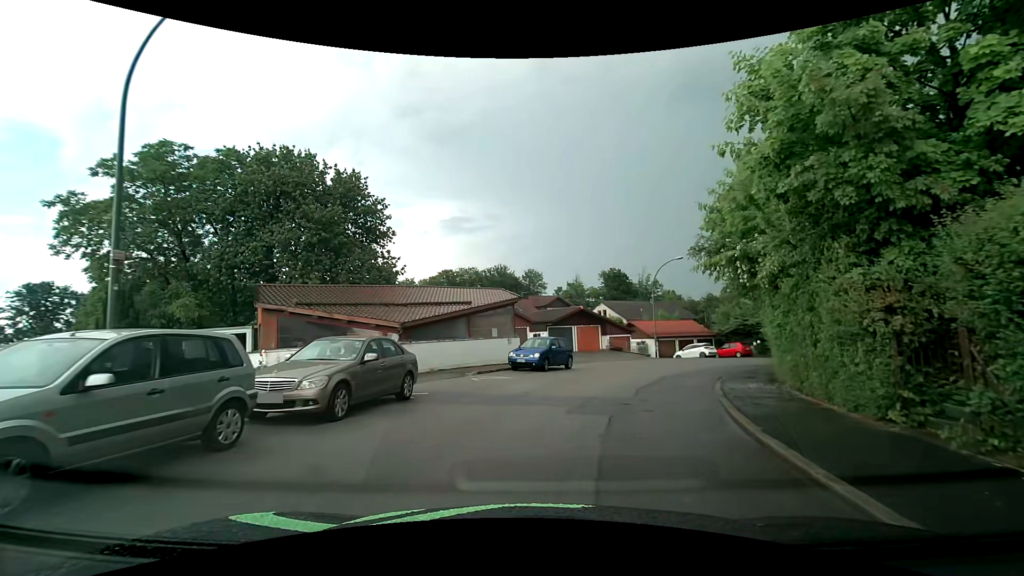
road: residential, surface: asphalt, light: Day
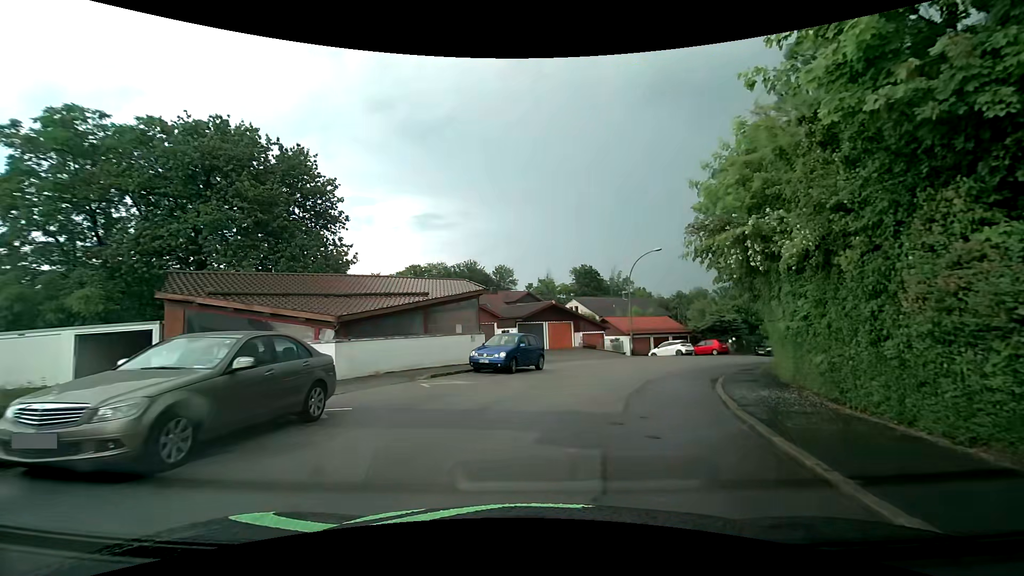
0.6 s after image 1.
(+0.1, +3.1) m; +4°
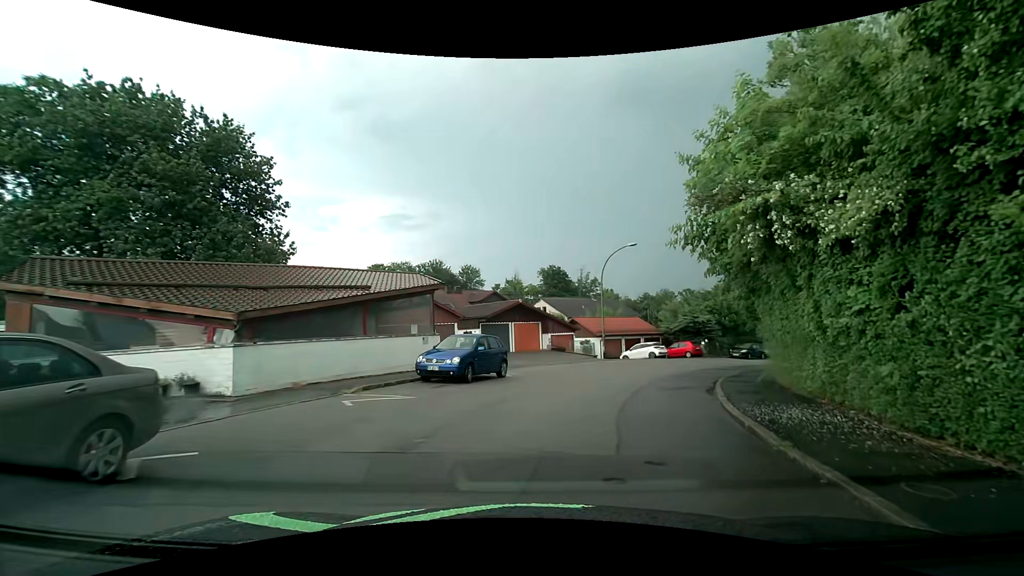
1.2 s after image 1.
(+0.1, +3.2) m; +4°
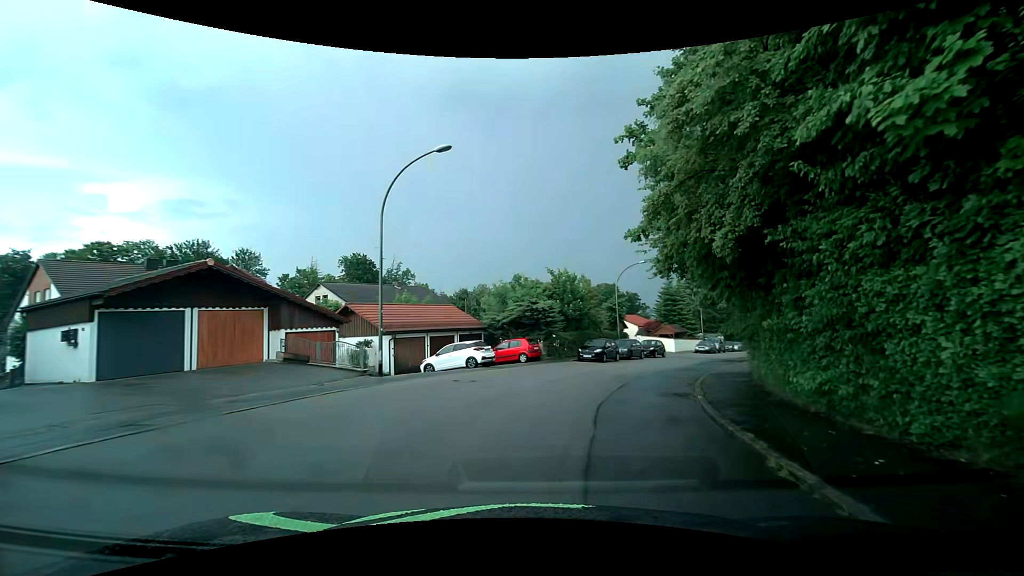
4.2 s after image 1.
(+3.1, +17.4) m; +20°
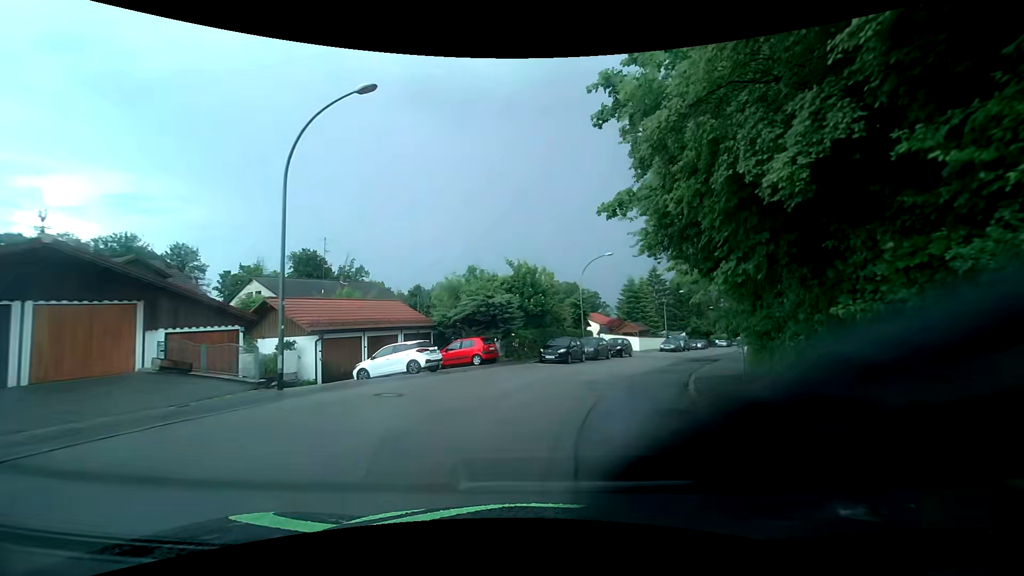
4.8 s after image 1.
(+0.2, +3.9) m; +4°
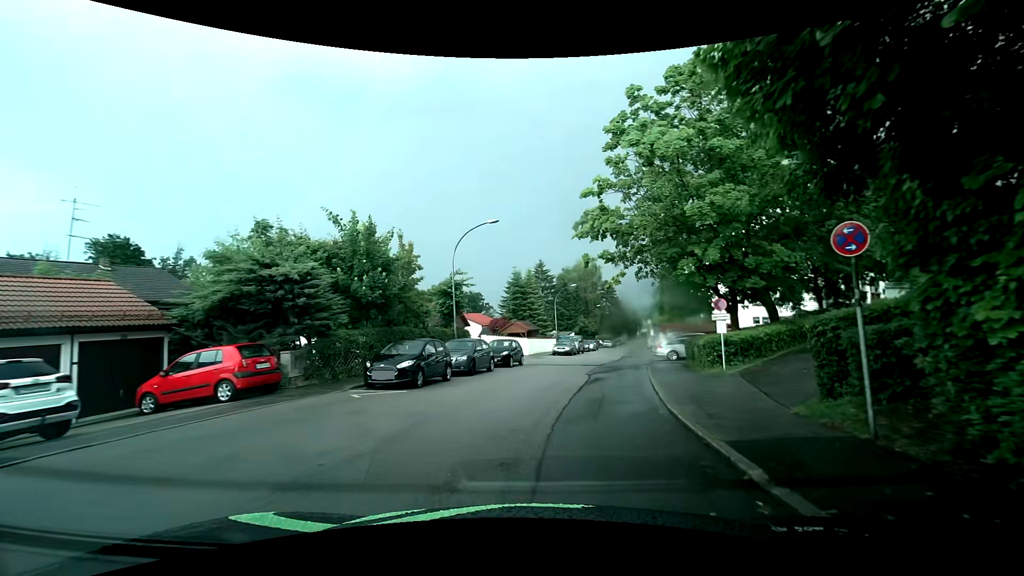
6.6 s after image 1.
(+1.4, +12.2) m; +14°
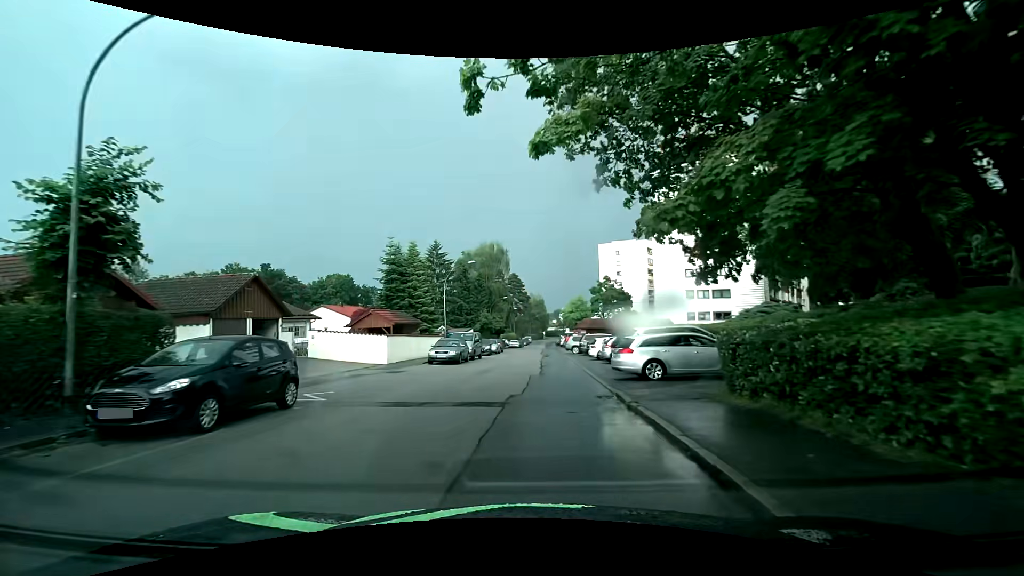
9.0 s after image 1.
(+2.0, +17.9) m; +9°
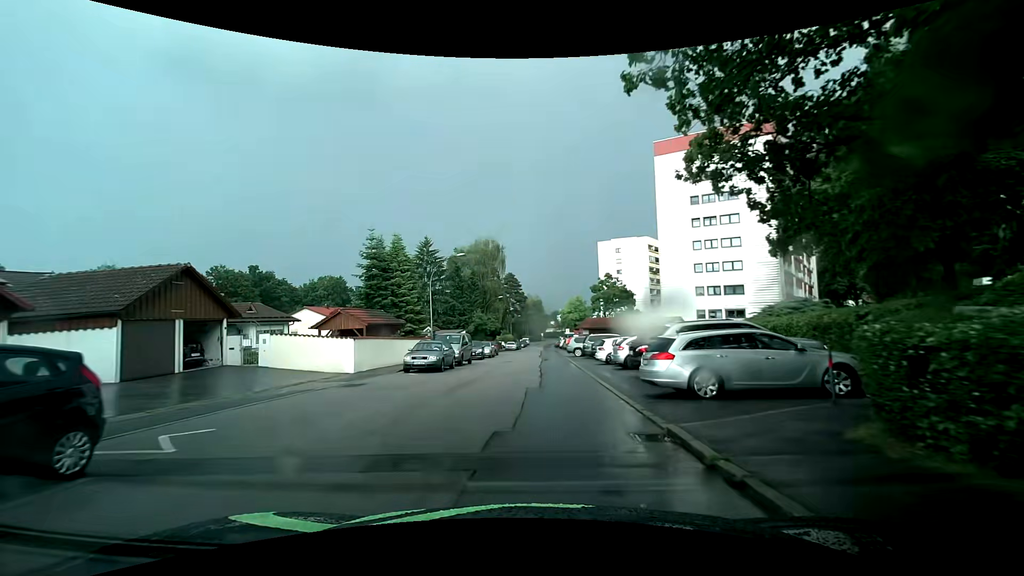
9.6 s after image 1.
(+0.1, +4.8) m; 0°
(0, +10) (+1, +20) (+1, +30) (+2, +40) (+2, +50) (+3, +60) (+3, +70) (+4, +80) (+4, +90) (+5, +100) m
